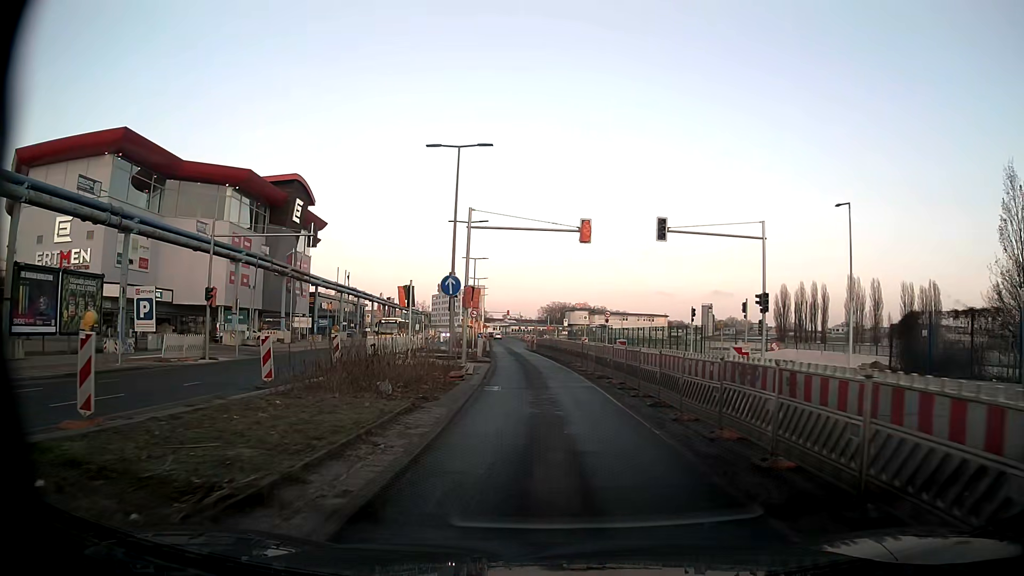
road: secondary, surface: asphalt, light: Day
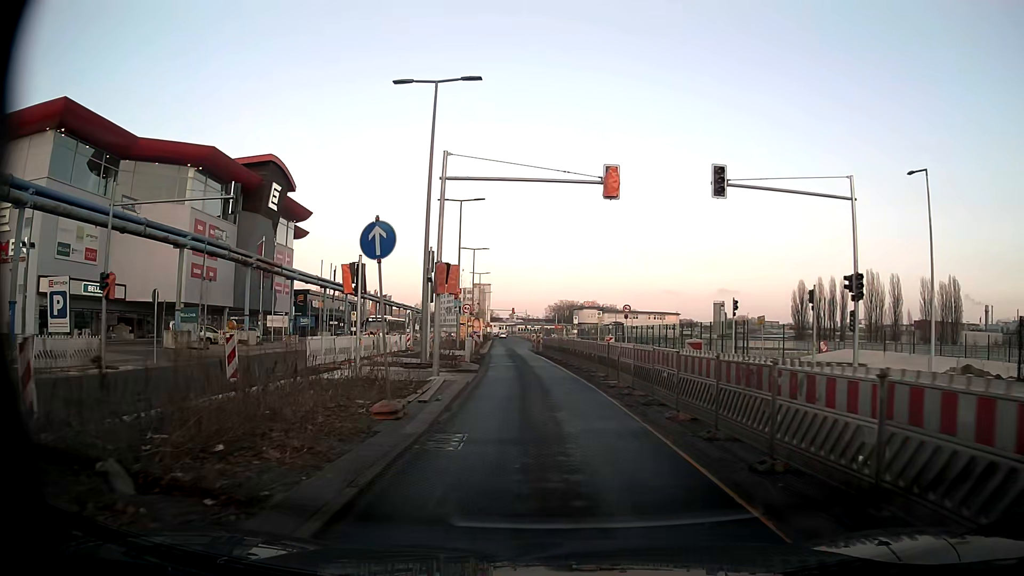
(0.0, +9.0) m; 0°
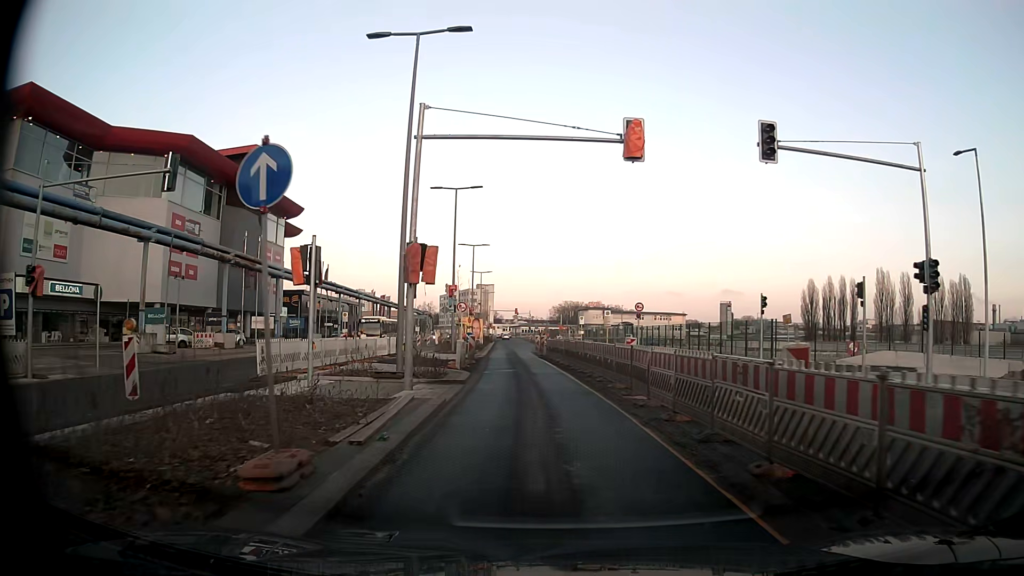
(0.0, +4.5) m; -1°
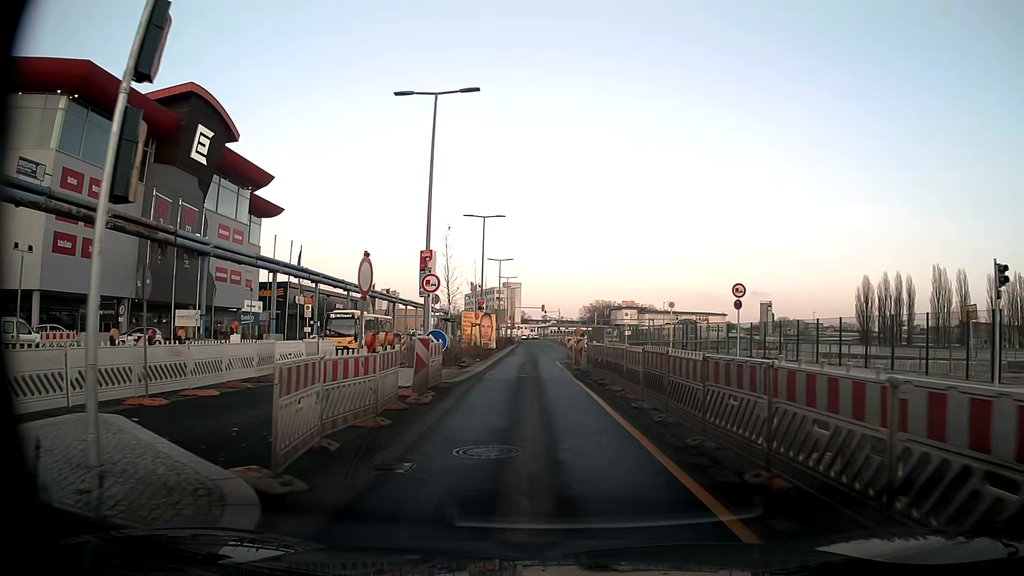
(-0.3, +17.8) m; -2°
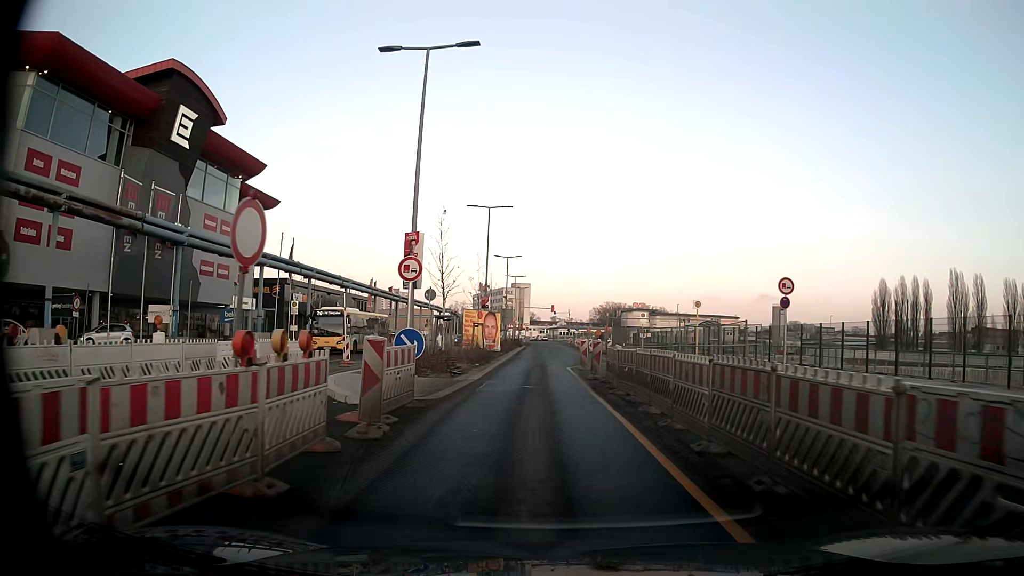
(0.0, +4.5) m; -1°
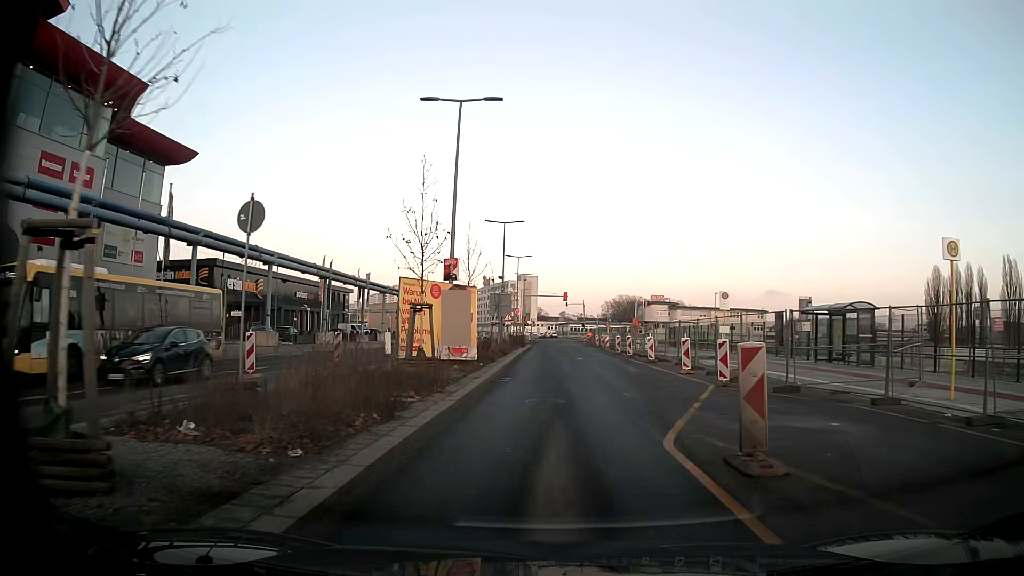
(-0.3, +22.3) m; -1°
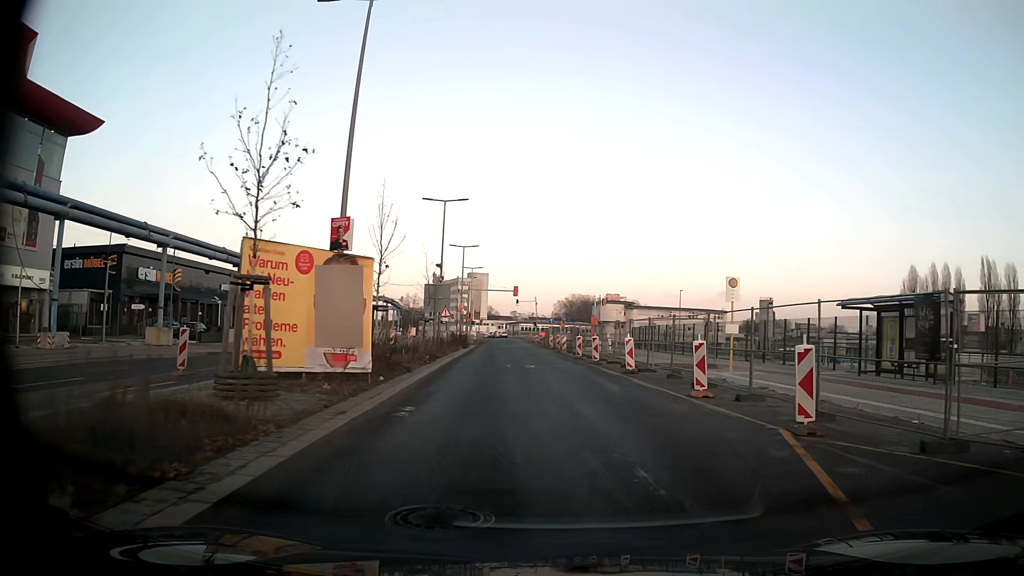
(+0.3, +9.0) m; +4°
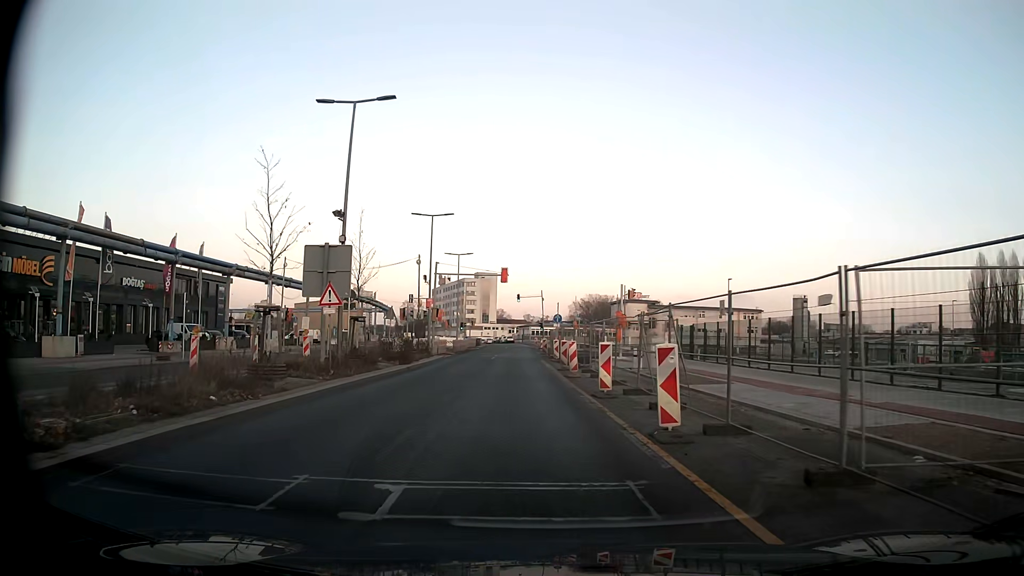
(+0.9, +22.4) m; -2°
(0, +10) (-1, +20) (-1, +30) (-2, +40) (-2, +50) (-3, +60) (-3, +70) (-3, +80) (-4, +90) (-4, +100) m
